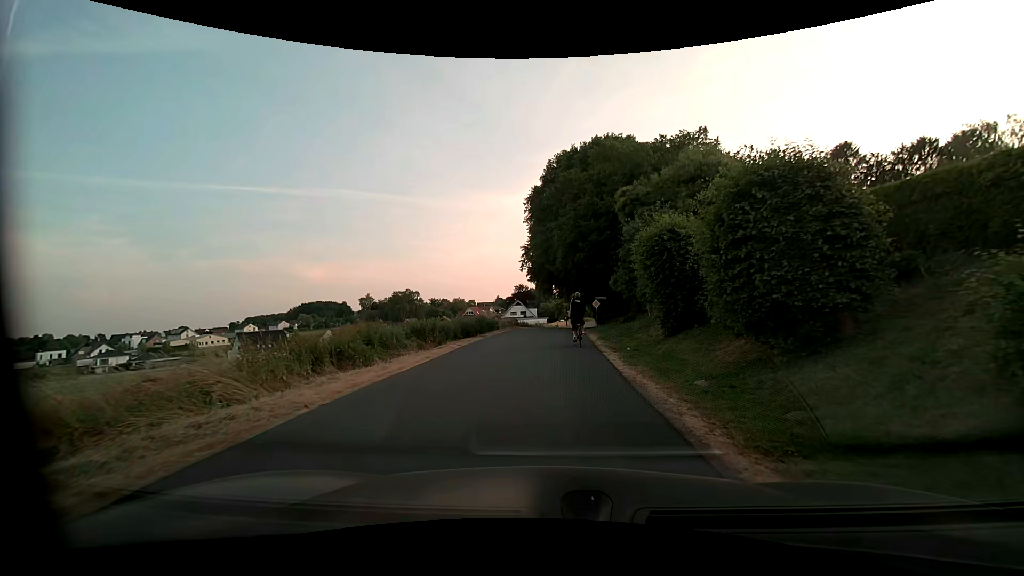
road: residential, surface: asphalt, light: Day
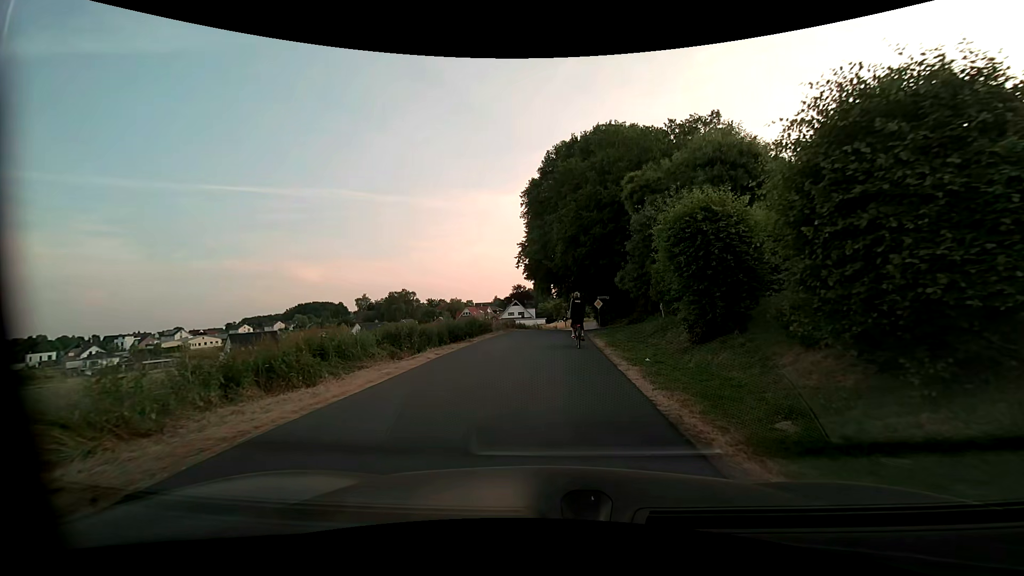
(0.0, +3.3) m; +1°
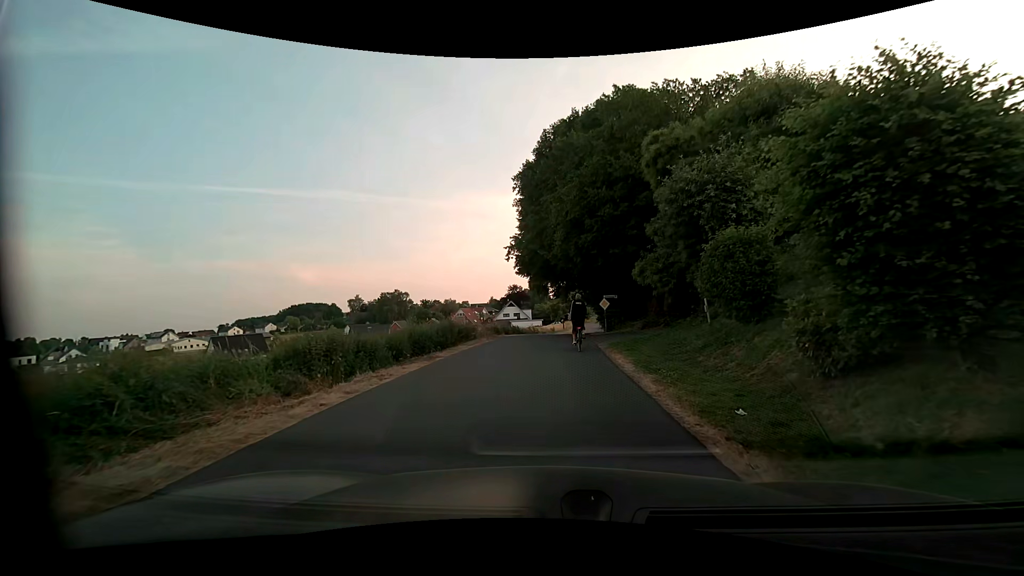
(0.0, +6.4) m; 0°
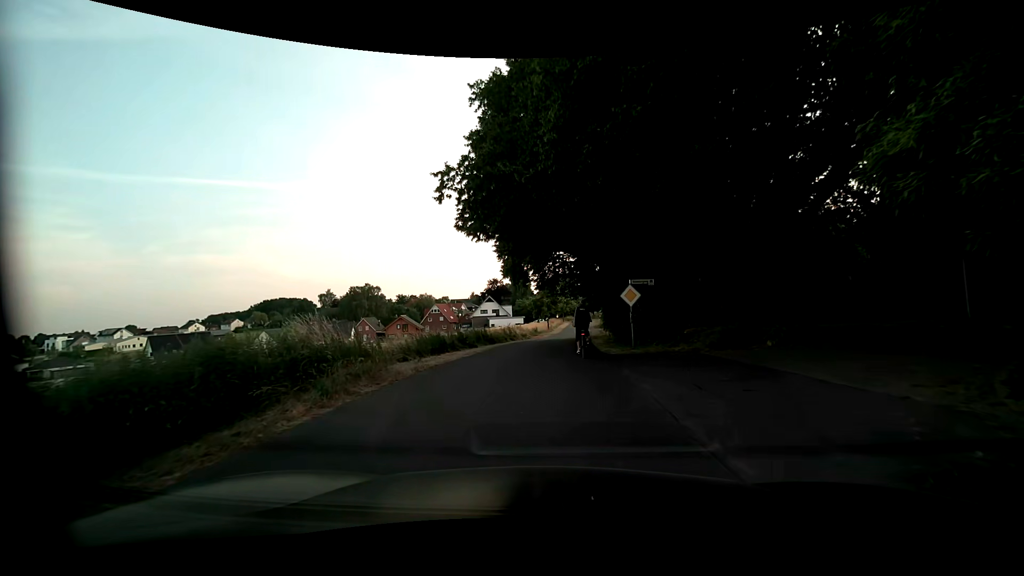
(+0.3, +15.8) m; +2°
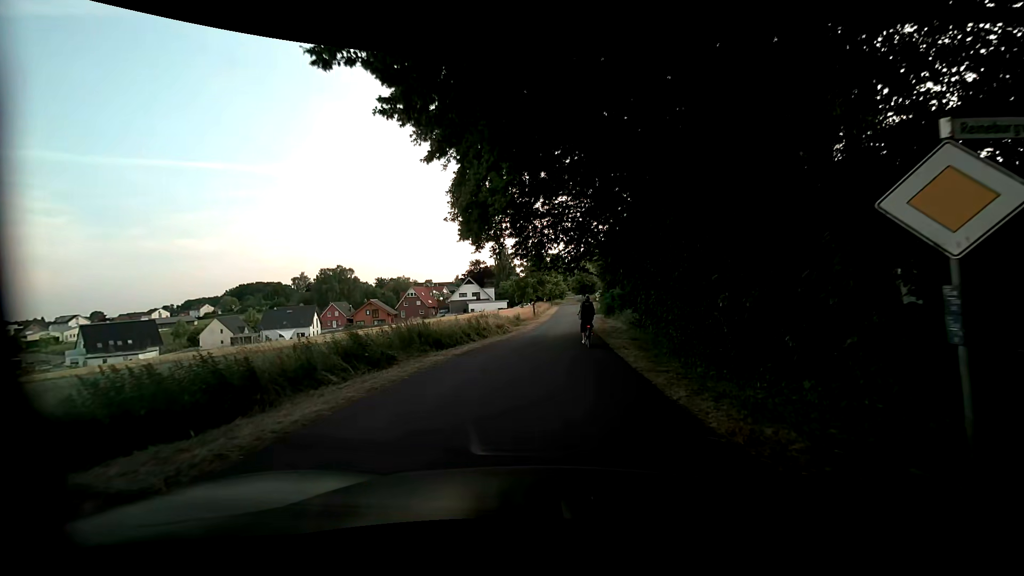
(+0.1, +14.8) m; +1°
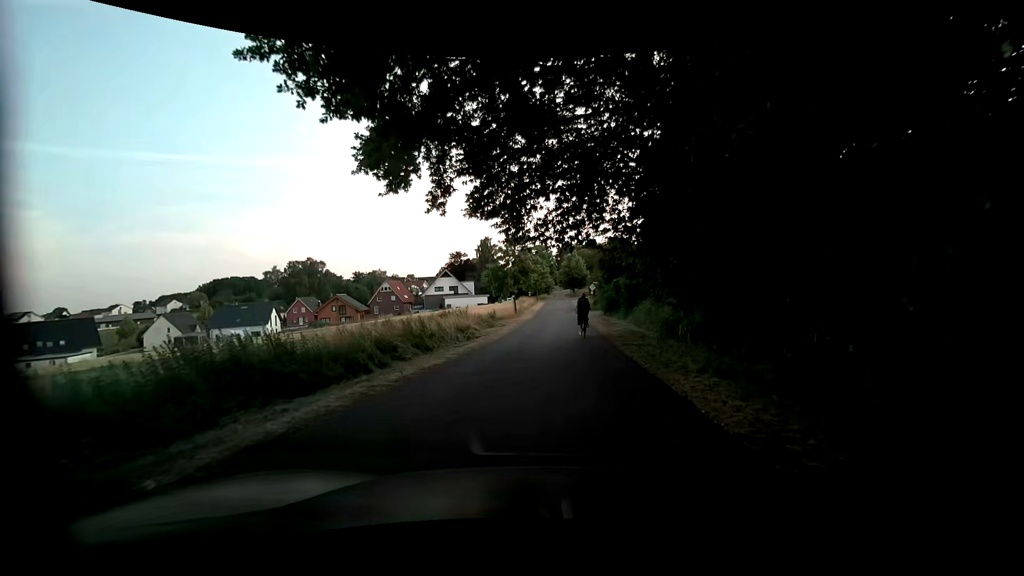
(+0.1, +11.9) m; 0°
